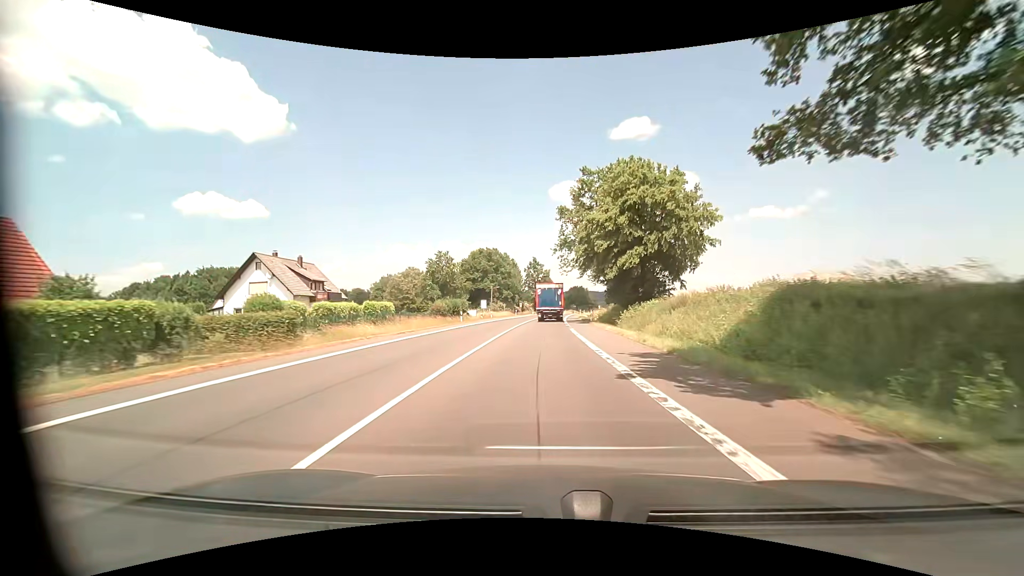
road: primary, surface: asphalt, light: Day
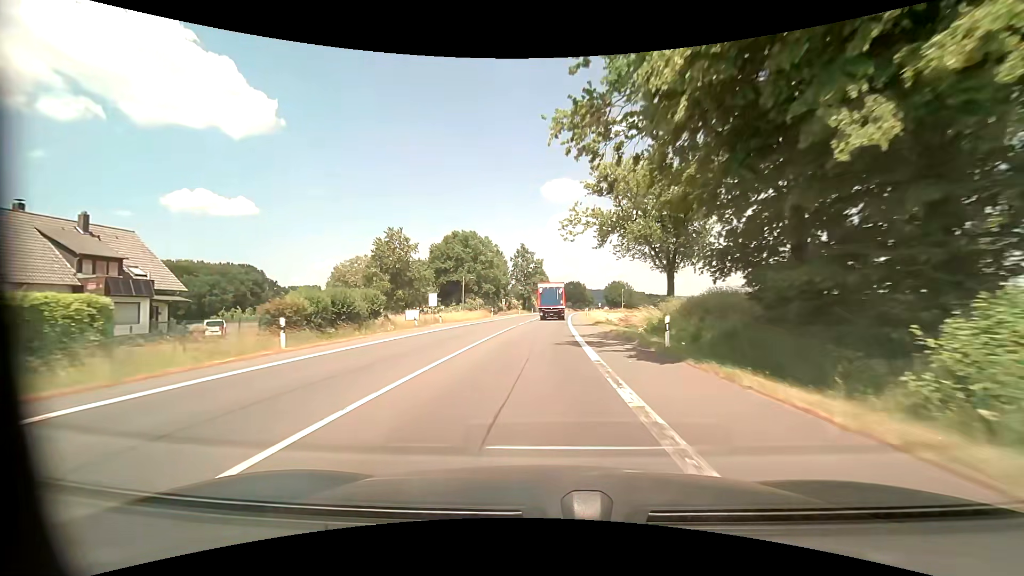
(+0.3, +31.7) m; +1°
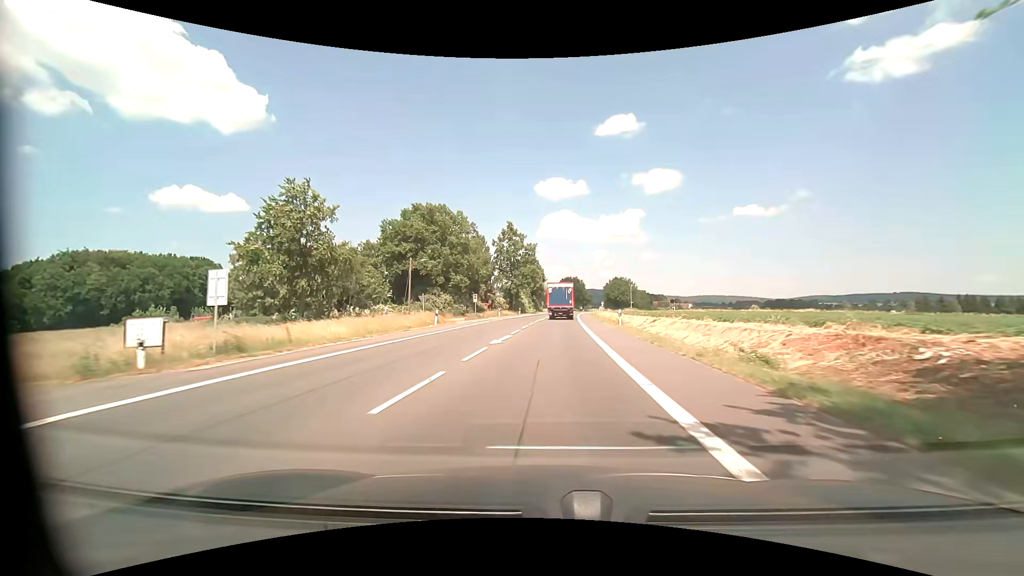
(+0.1, +31.7) m; +1°
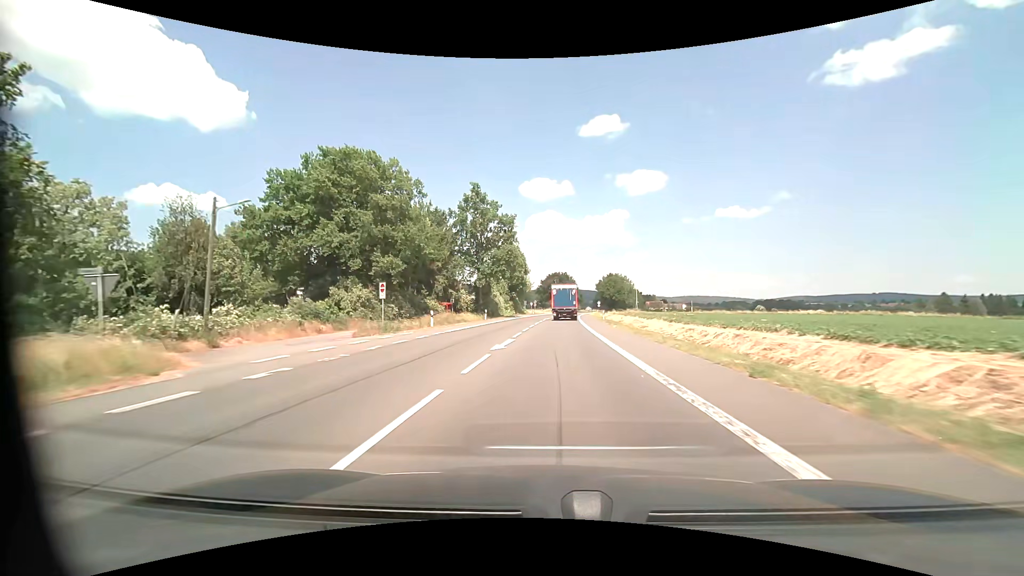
(+0.5, +32.0) m; +2°
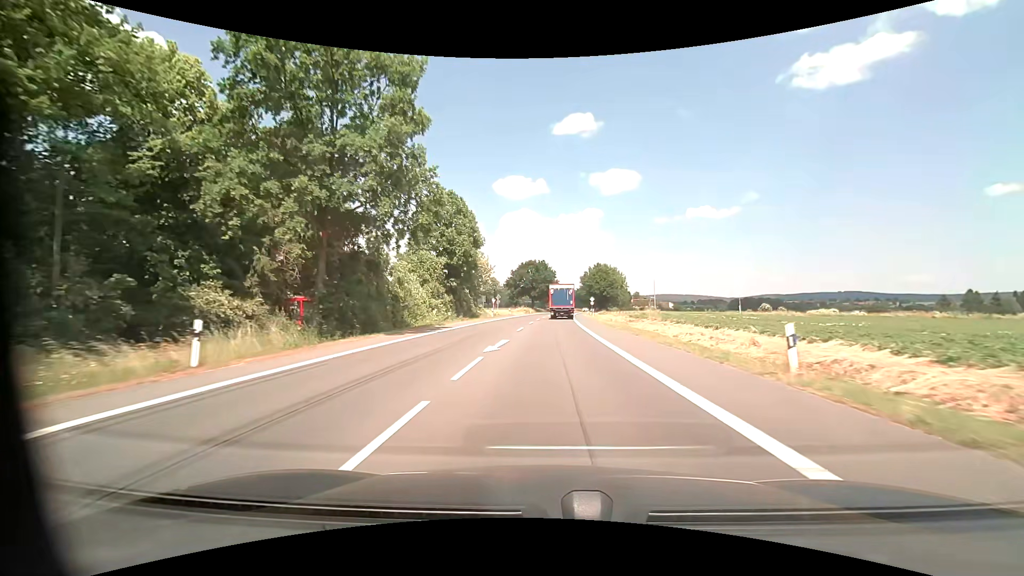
(+0.9, +42.7) m; +3°
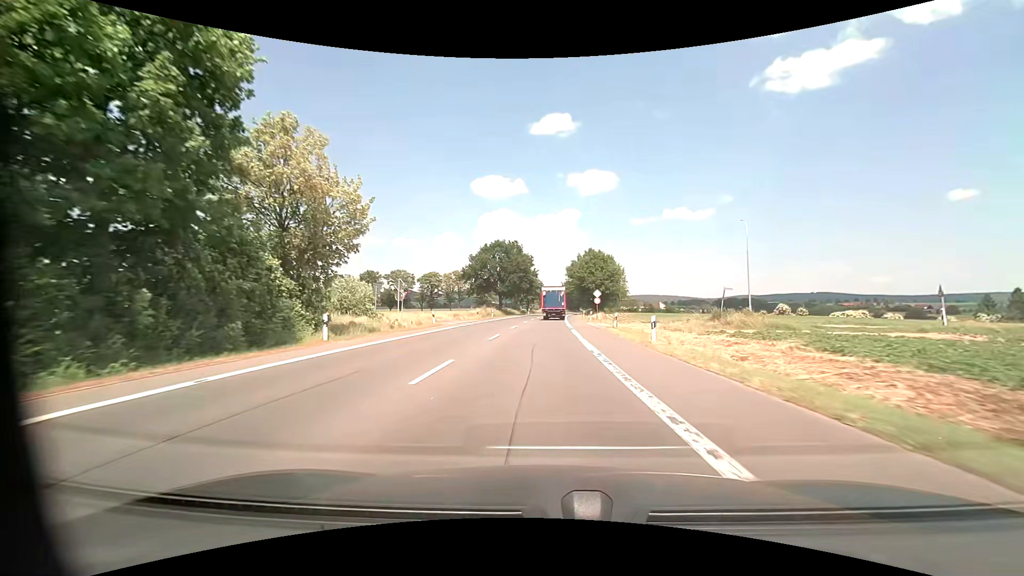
(+1.2, +42.6) m; +3°
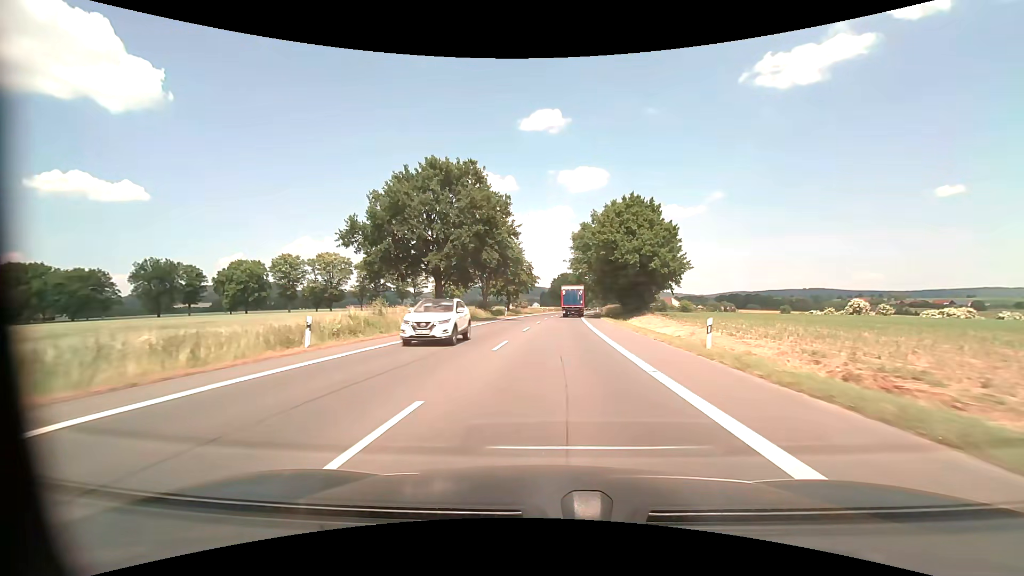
(+0.2, +53.2) m; +1°
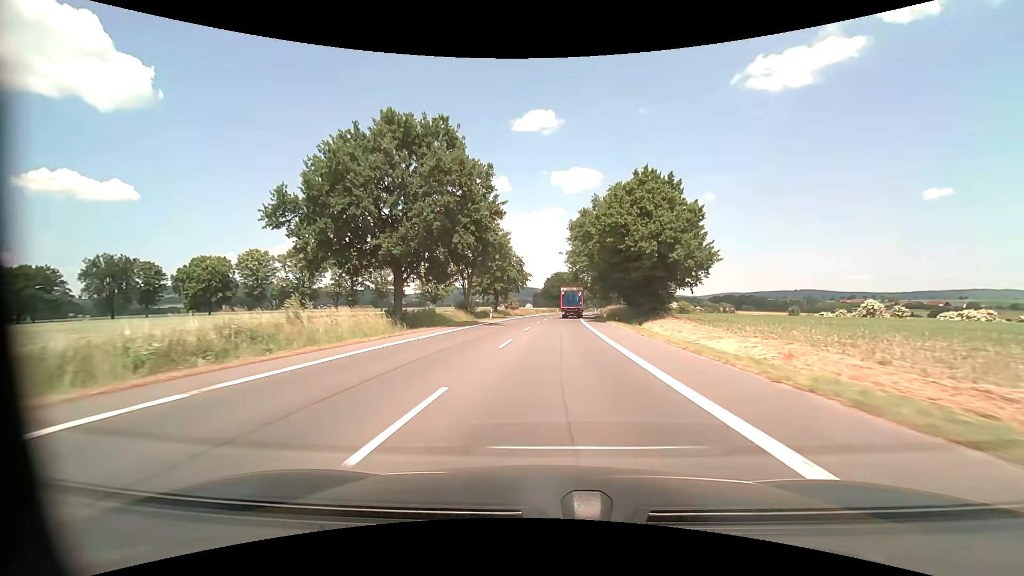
(+0.1, +10.6) m; +1°
(0, +10) (0, +20) (+1, +30) (+1, +40) (+2, +50) (+2, +60) (+3, +70) (+4, +80) (+5, +90) (+6, +100) m
